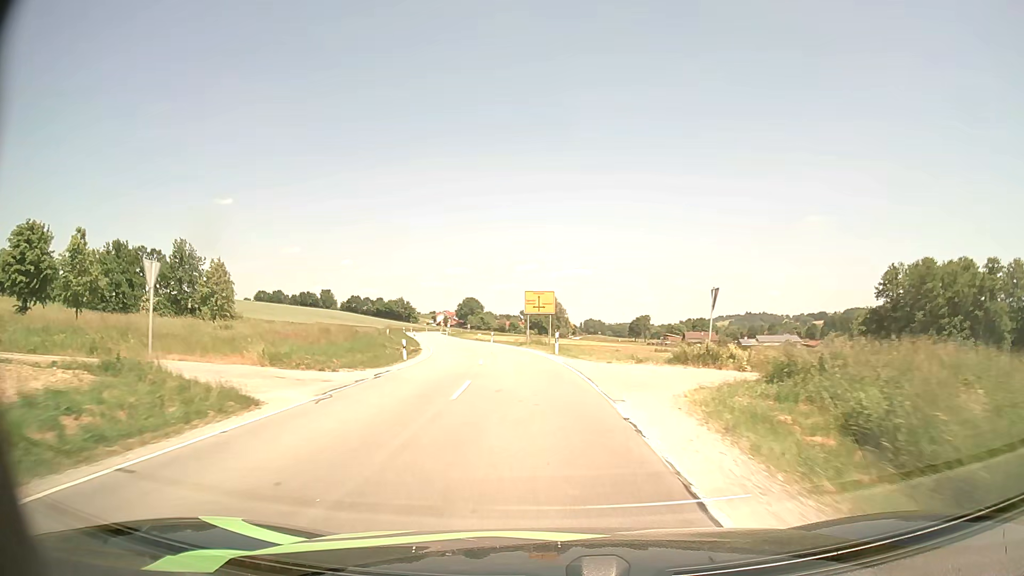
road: secondary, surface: asphalt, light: Day
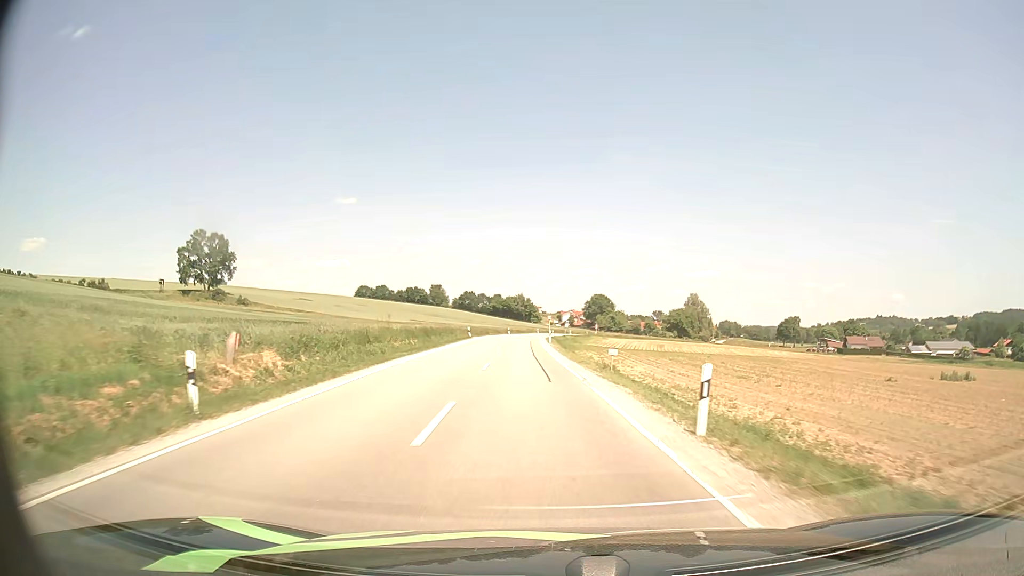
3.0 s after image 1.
(-5.4, +52.9) m; -11°
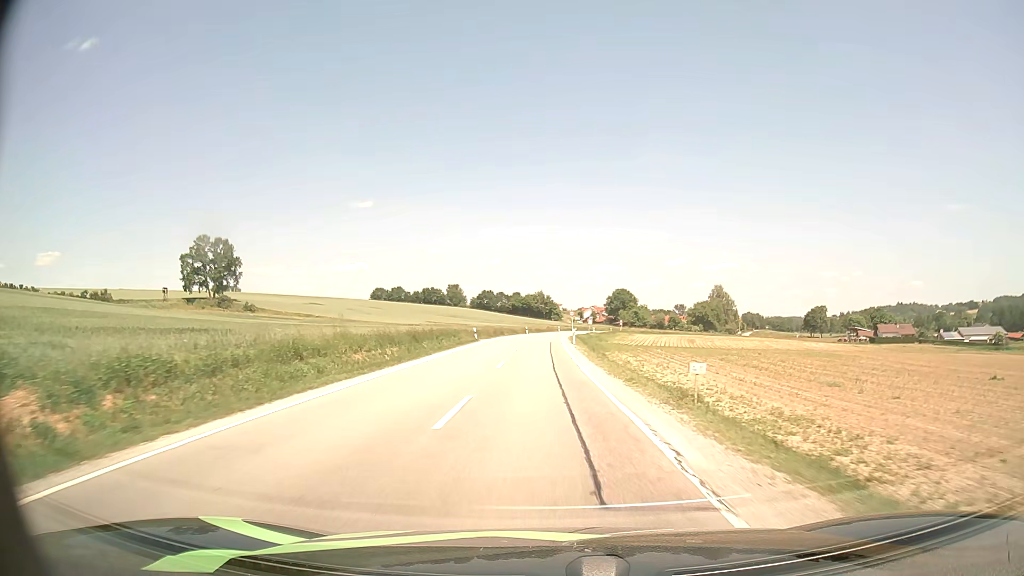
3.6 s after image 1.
(-0.1, +11.0) m; -1°
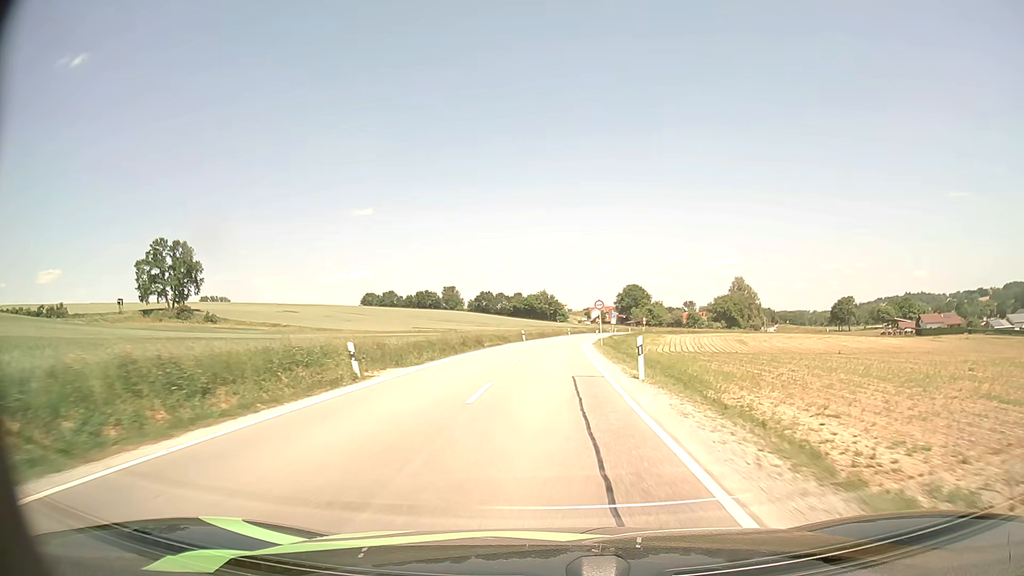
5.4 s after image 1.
(-0.7, +33.0) m; -1°
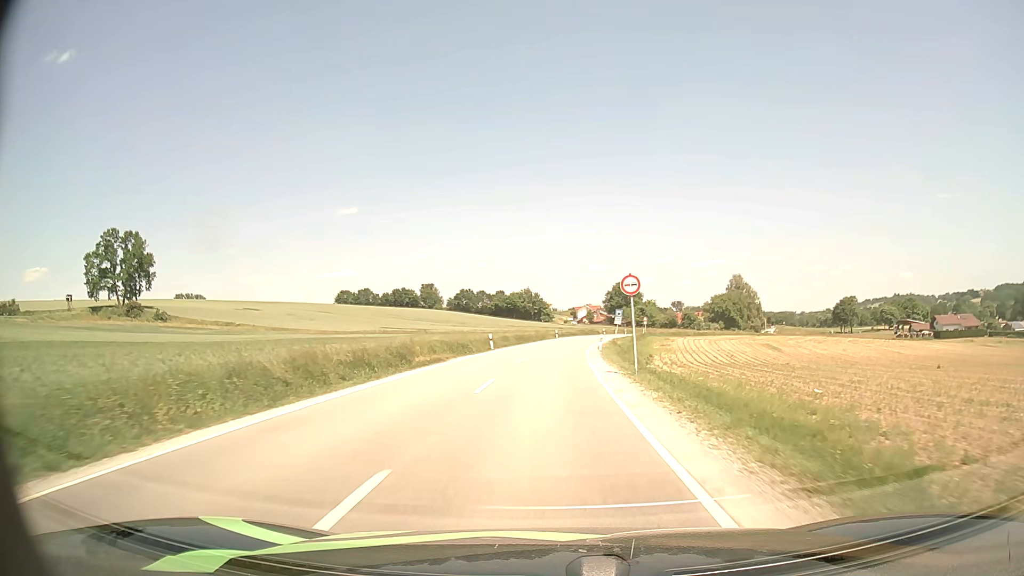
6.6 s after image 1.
(+0.2, +21.8) m; +1°
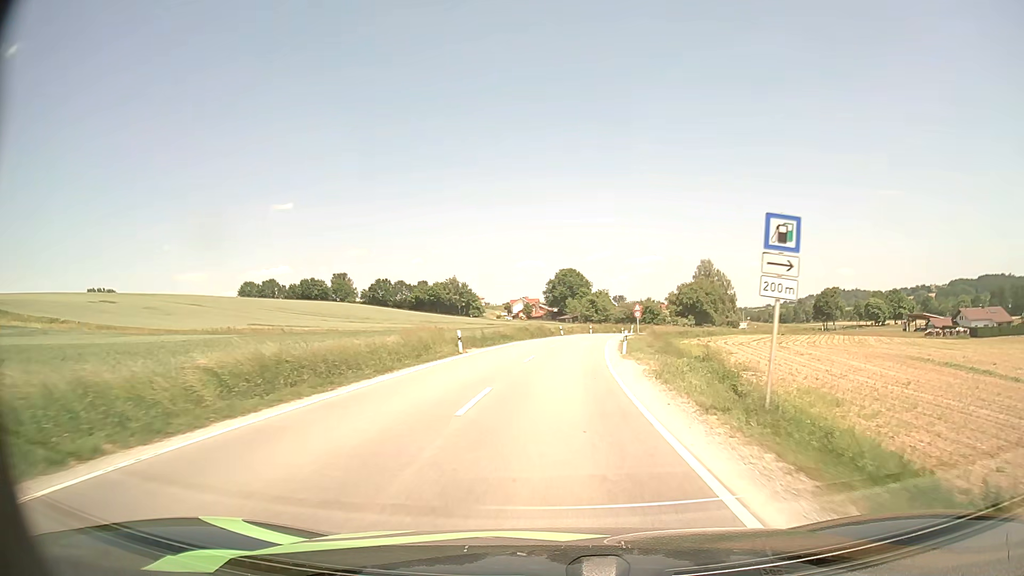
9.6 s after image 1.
(+1.8, +51.6) m; +5°
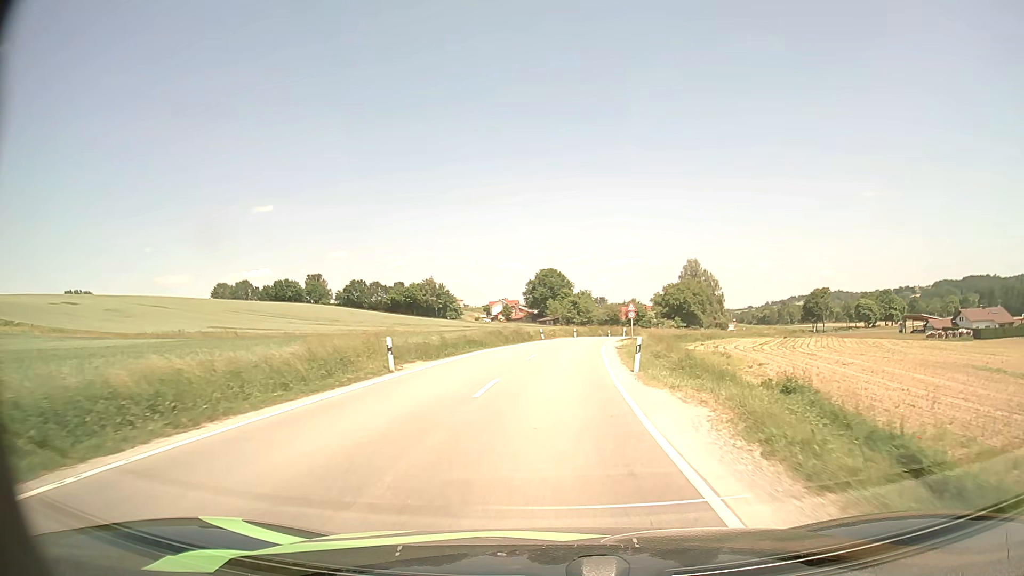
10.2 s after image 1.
(+0.2, +9.7) m; +2°
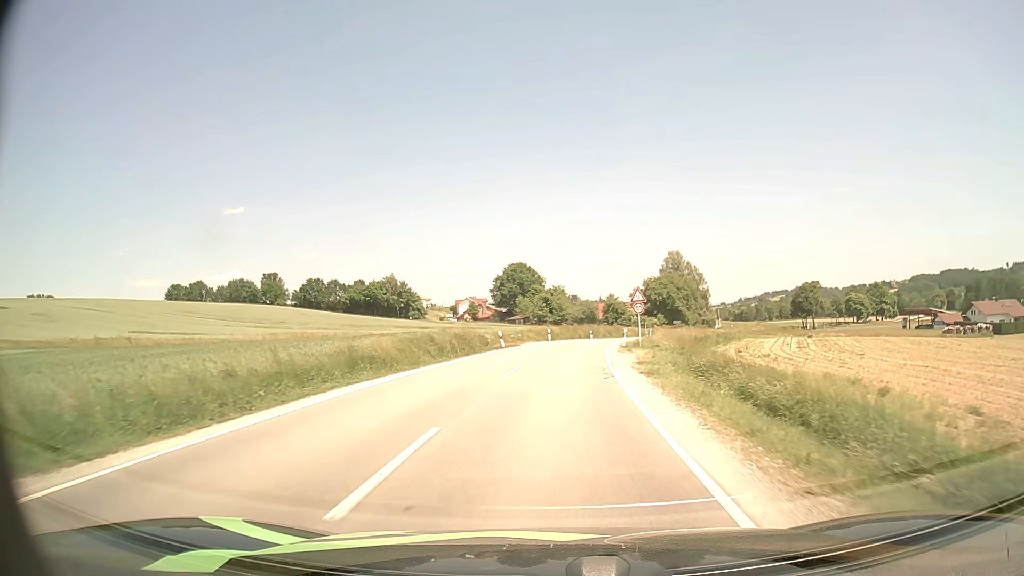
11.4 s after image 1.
(+0.4, +19.3) m; +3°
(0, +10) (0, +20) (+1, +30) (+2, +40) (+3, +50) (+5, +60) (+7, +69) (+9, +79) (+12, +89) (+14, +99) m
